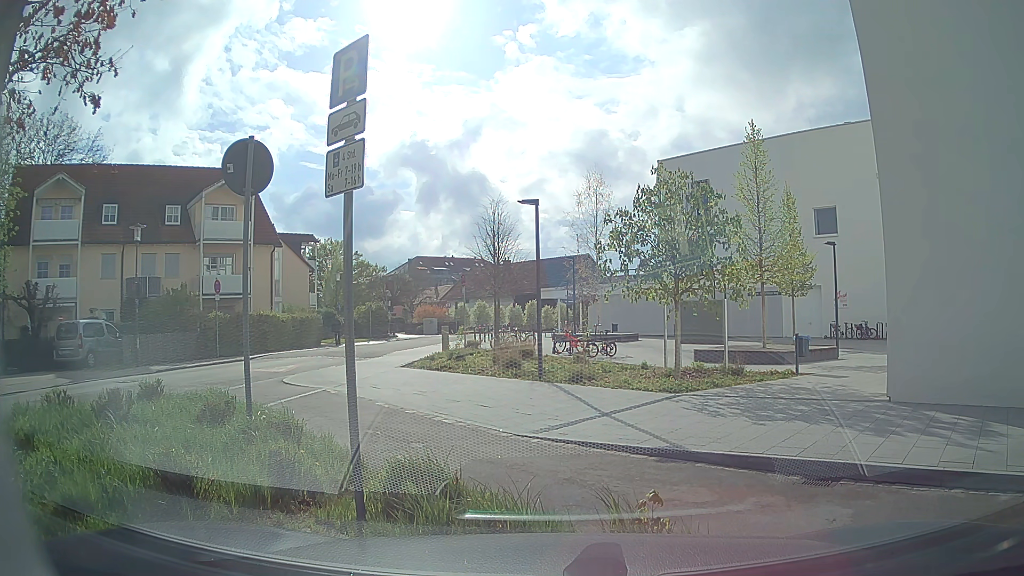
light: Day
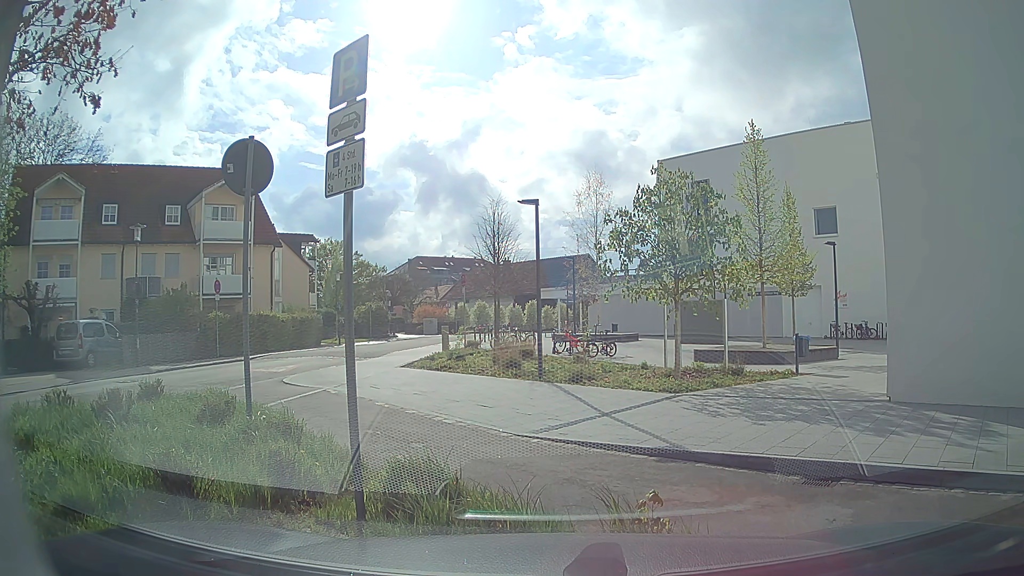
(0.0, 0.0) m; 0°
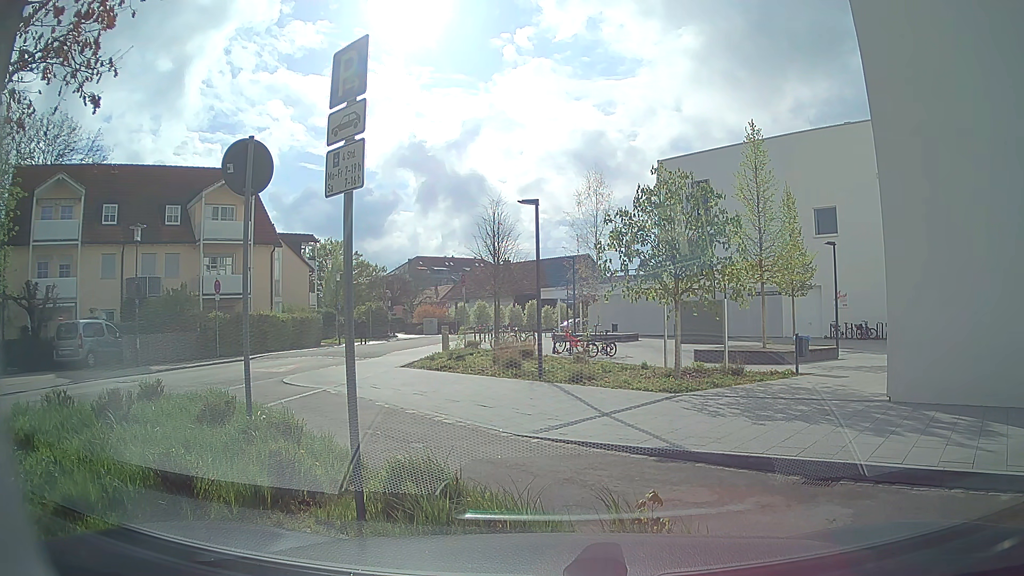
(0.0, 0.0) m; 0°
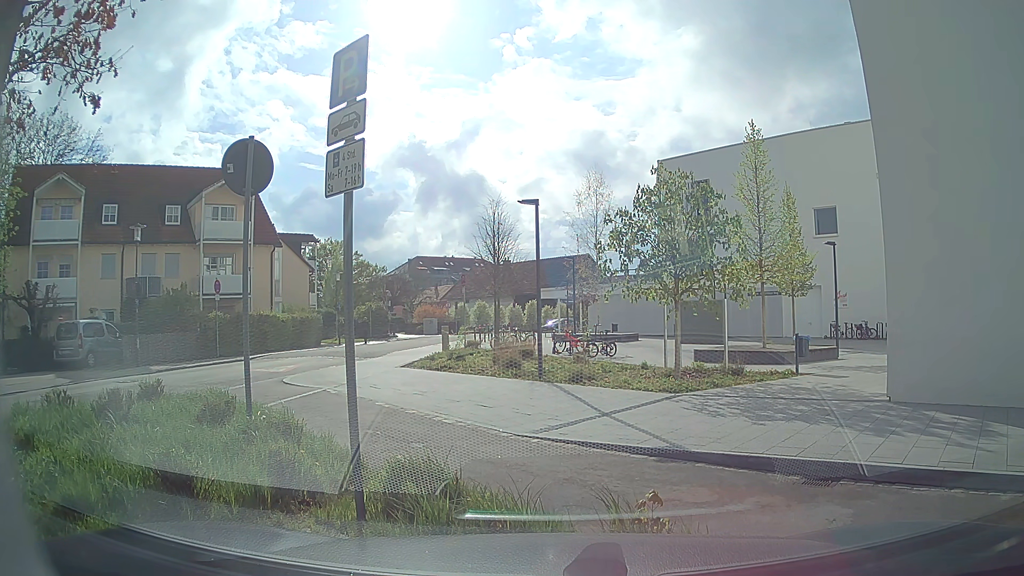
(0.0, 0.0) m; 0°
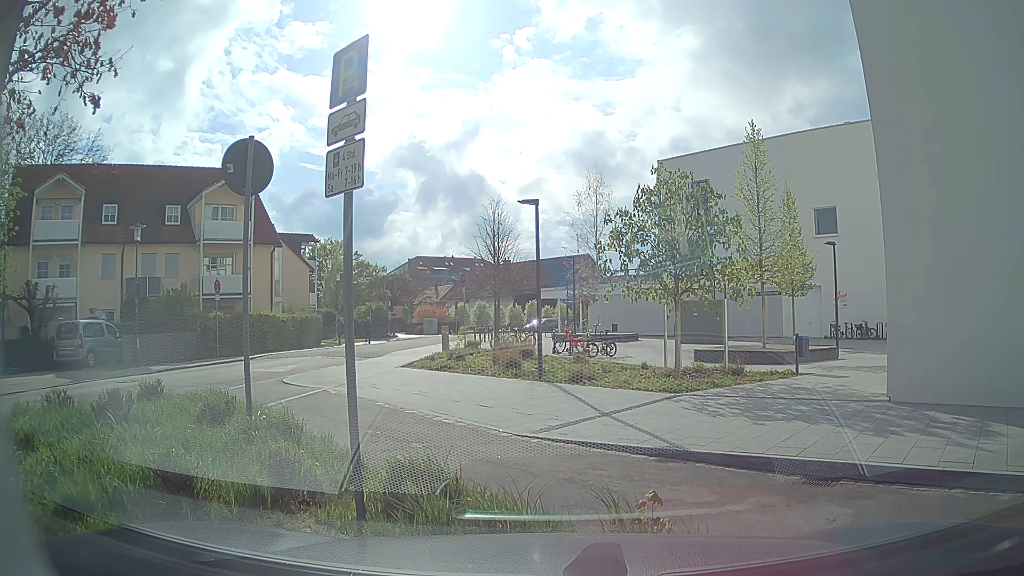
(0.0, 0.0) m; 0°
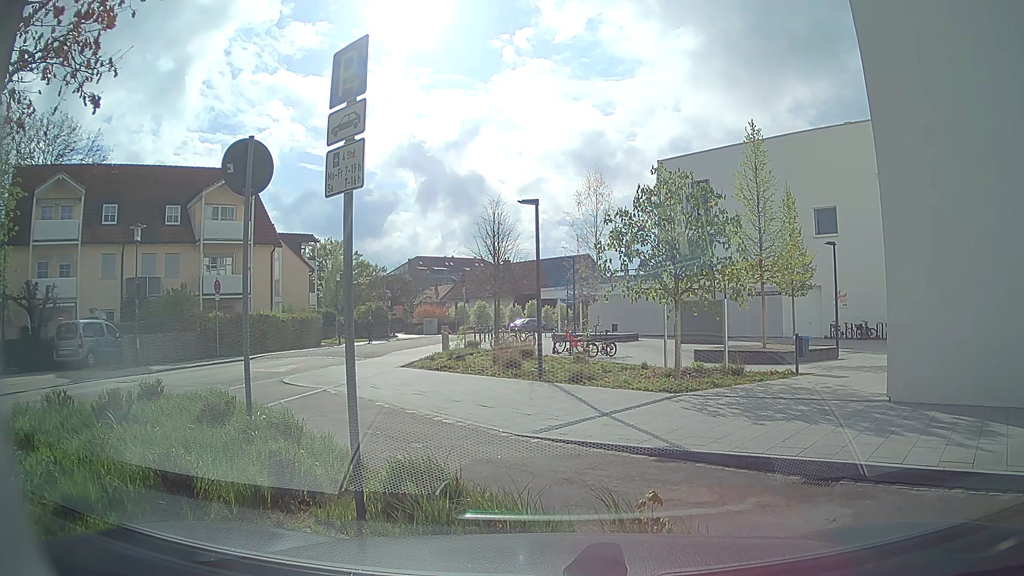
(0.0, 0.0) m; 0°
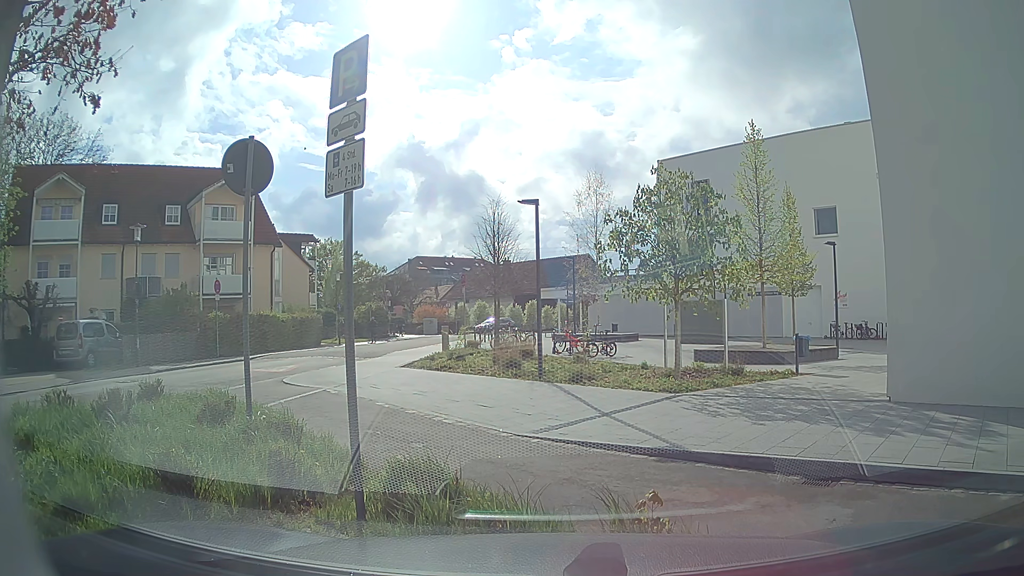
(0.0, 0.0) m; 0°
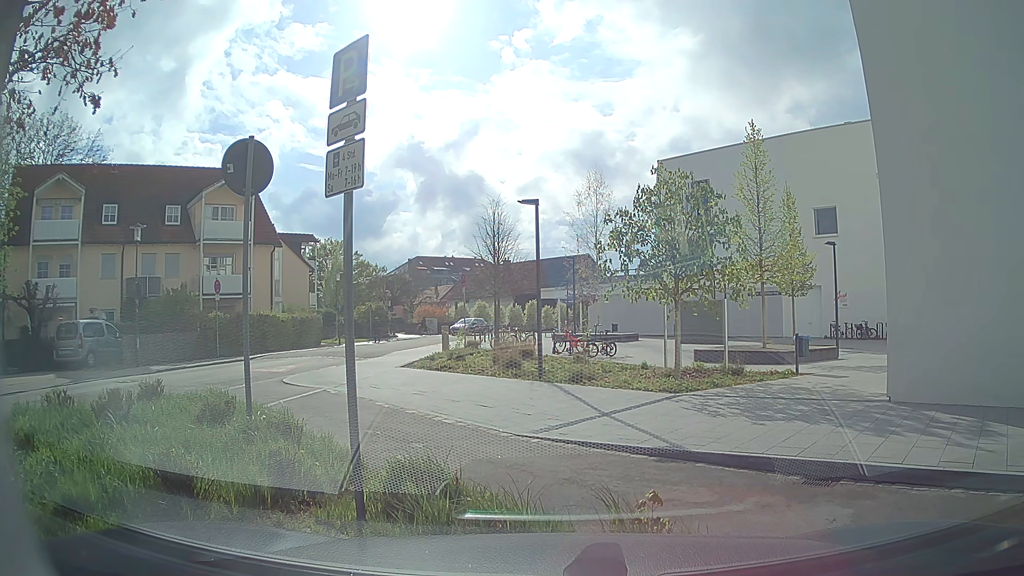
(0.0, 0.0) m; 0°
